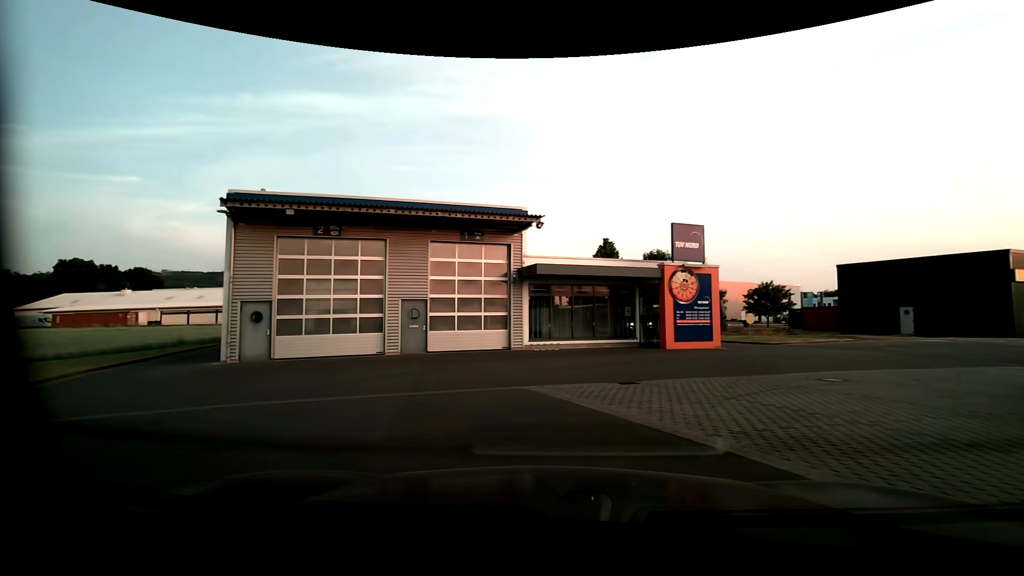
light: Day
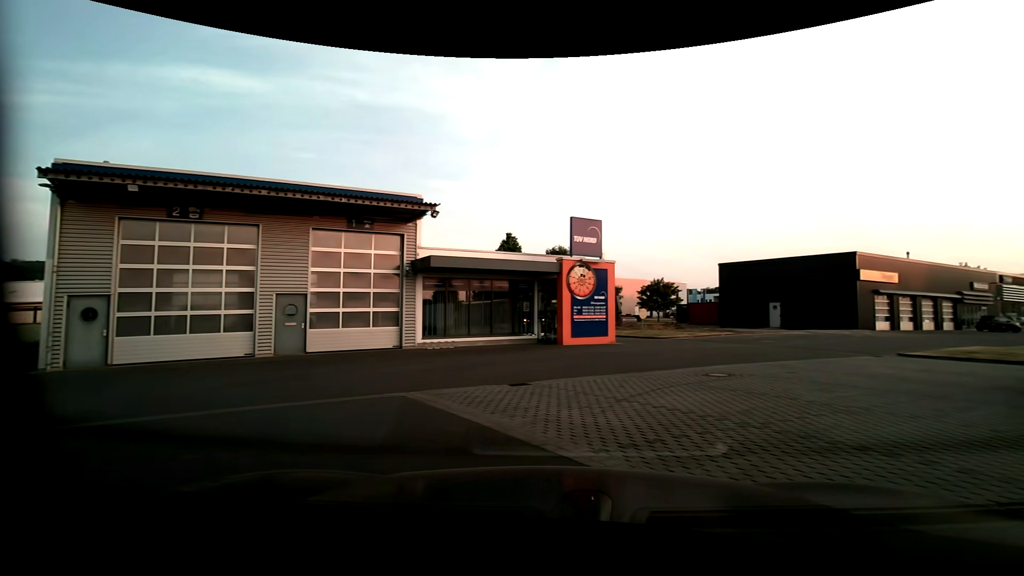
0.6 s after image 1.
(+0.1, +1.3) m; +11°
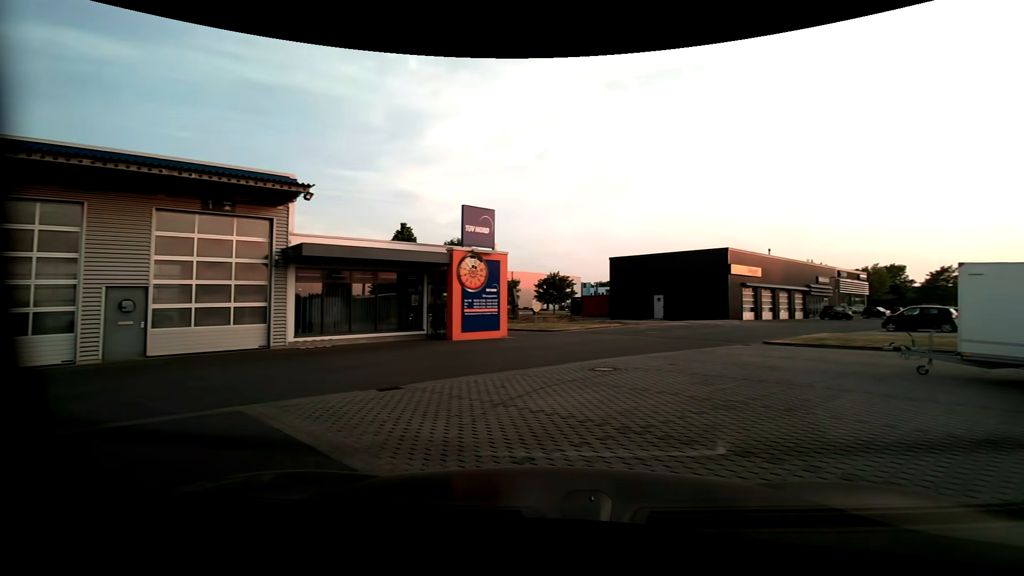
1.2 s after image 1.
(+0.1, +1.2) m; +11°
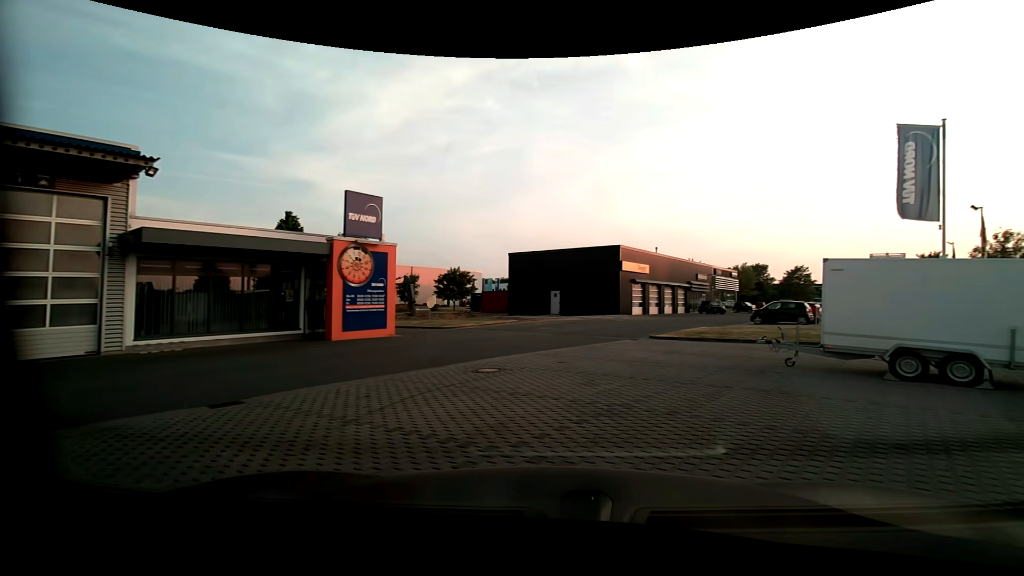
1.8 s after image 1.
(+0.1, +1.2) m; +11°
